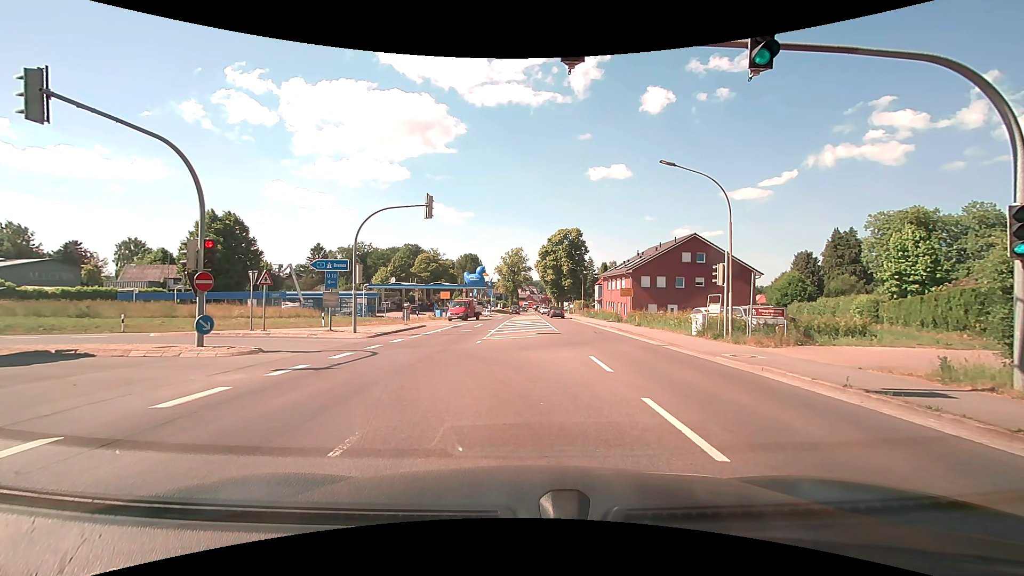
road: secondary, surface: asphalt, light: Day
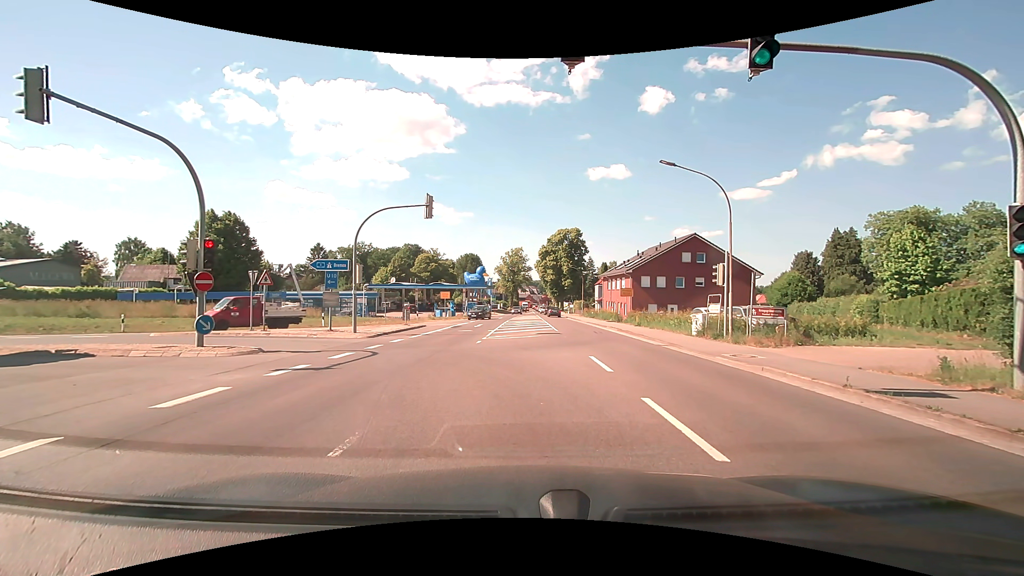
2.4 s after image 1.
(0.0, 0.0) m; 0°
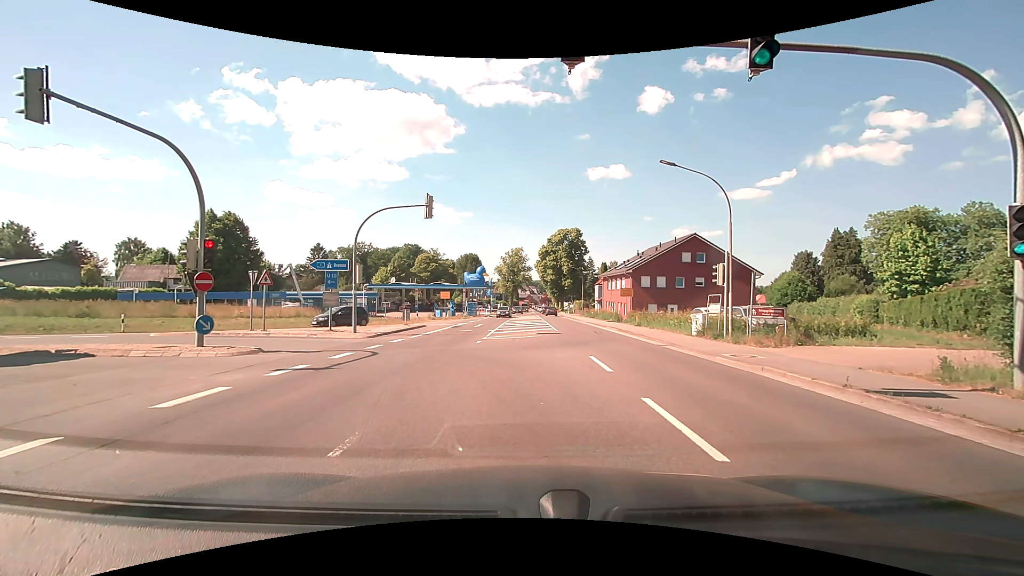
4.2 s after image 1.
(0.0, 0.0) m; 0°
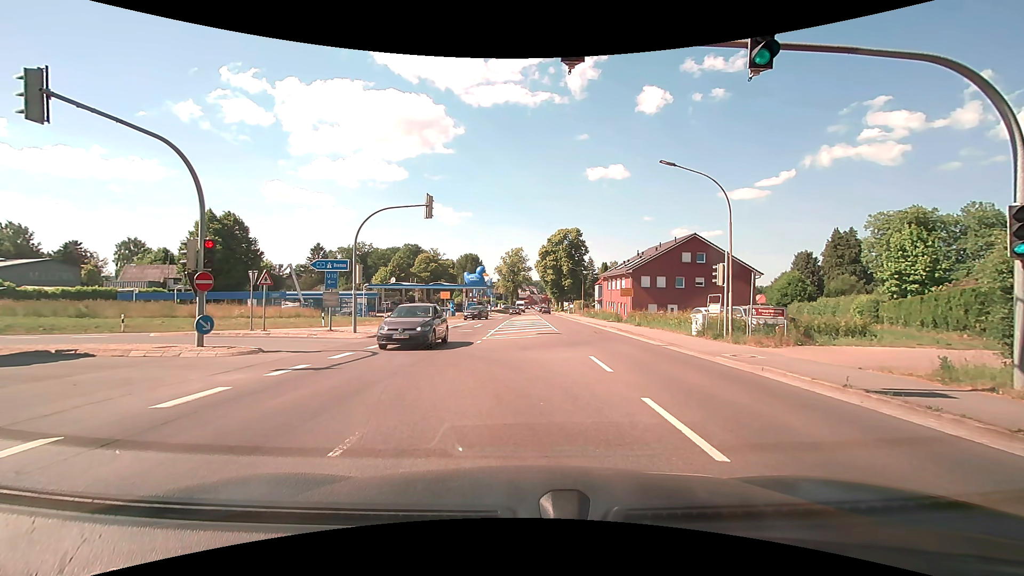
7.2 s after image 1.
(0.0, 0.0) m; 0°
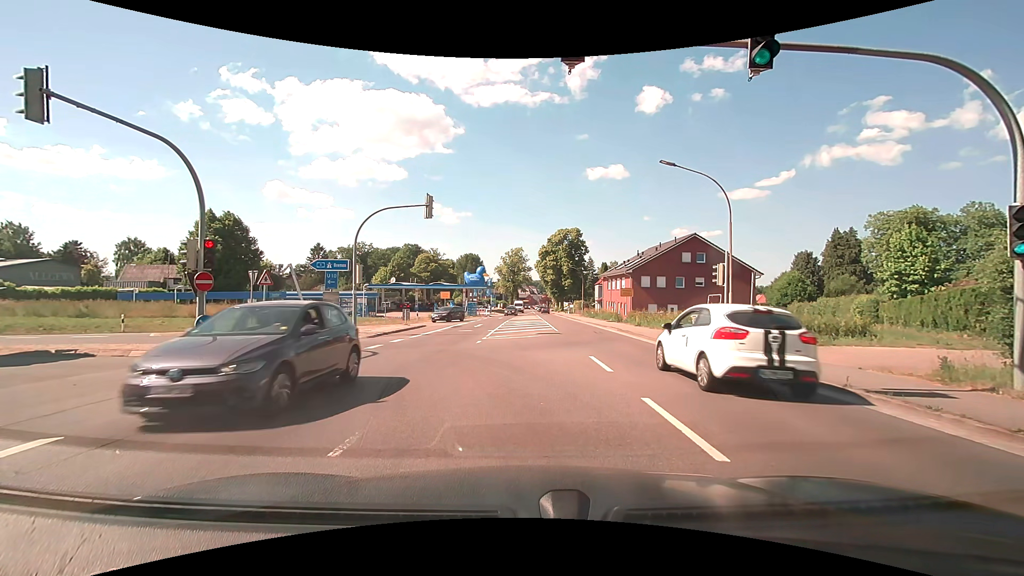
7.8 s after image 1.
(0.0, 0.0) m; 0°
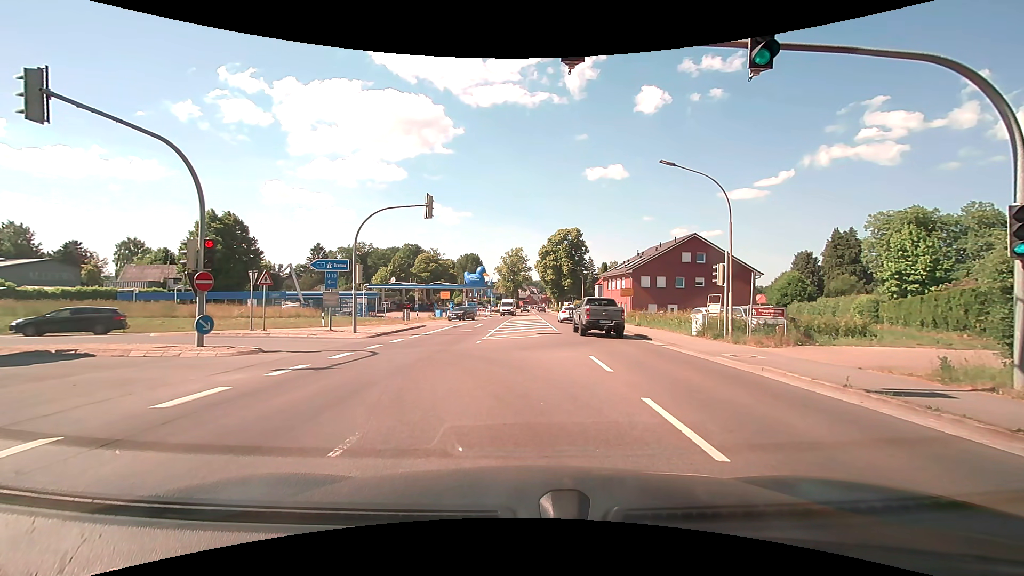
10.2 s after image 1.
(0.0, 0.0) m; 0°
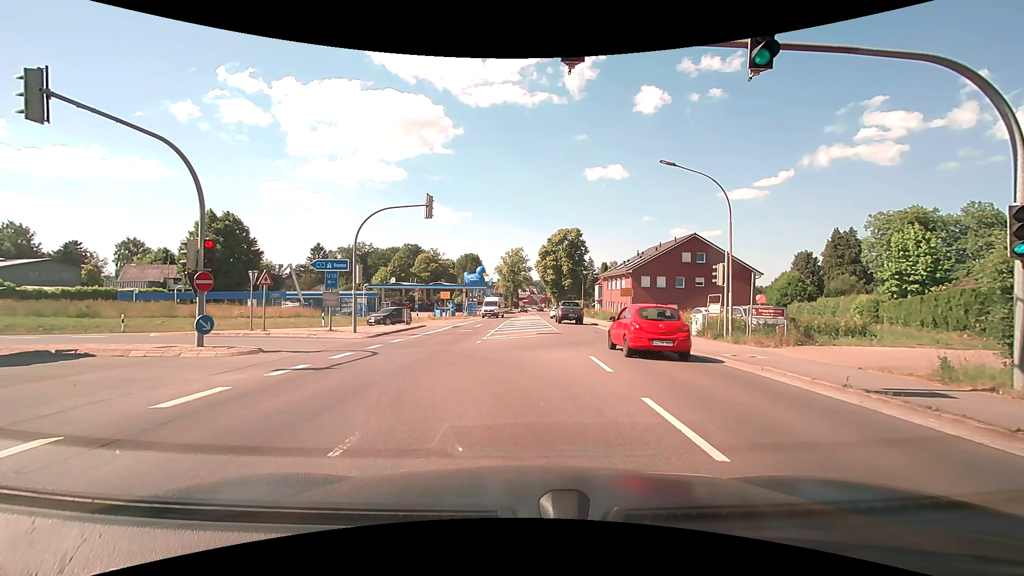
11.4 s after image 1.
(0.0, 0.0) m; 0°
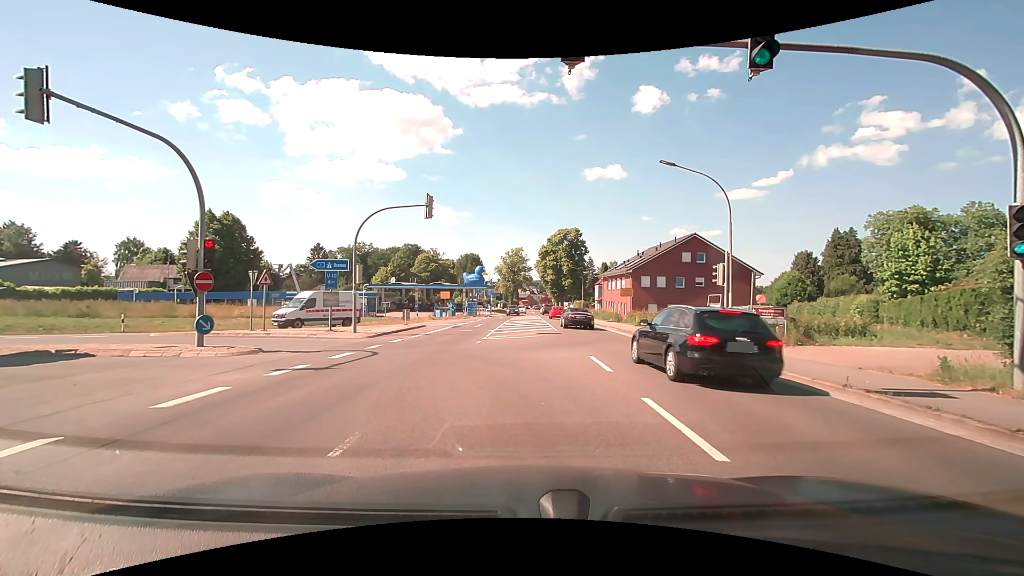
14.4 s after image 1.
(0.0, 0.0) m; 0°
(-1, +10) (-5, +19) (-14, +22) (-24, +22) (-34, +21) (-44, +21) (-54, +20) (-64, +20) (-74, +20) (-84, +20) m
